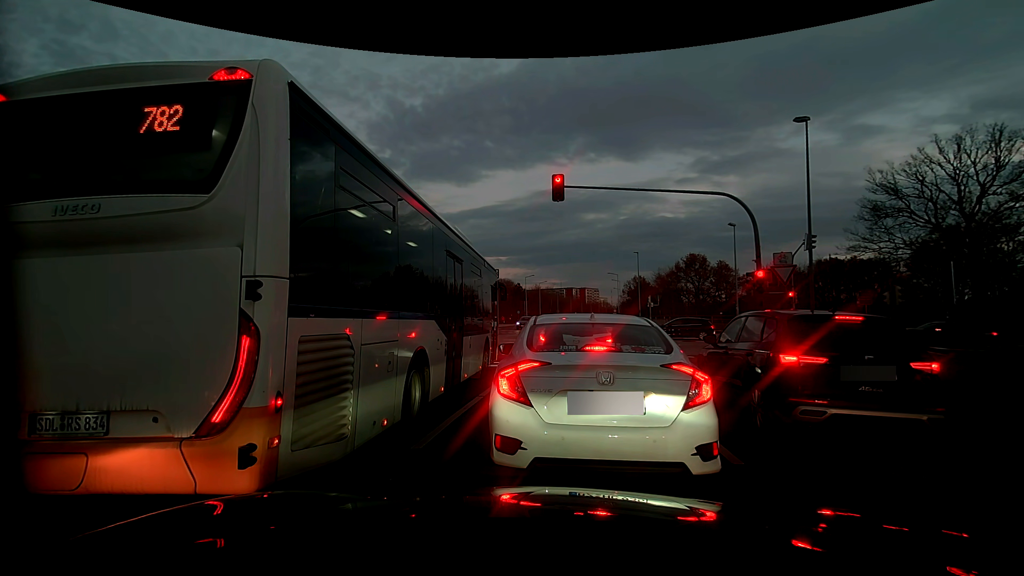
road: residential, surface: asphalt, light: Dusk
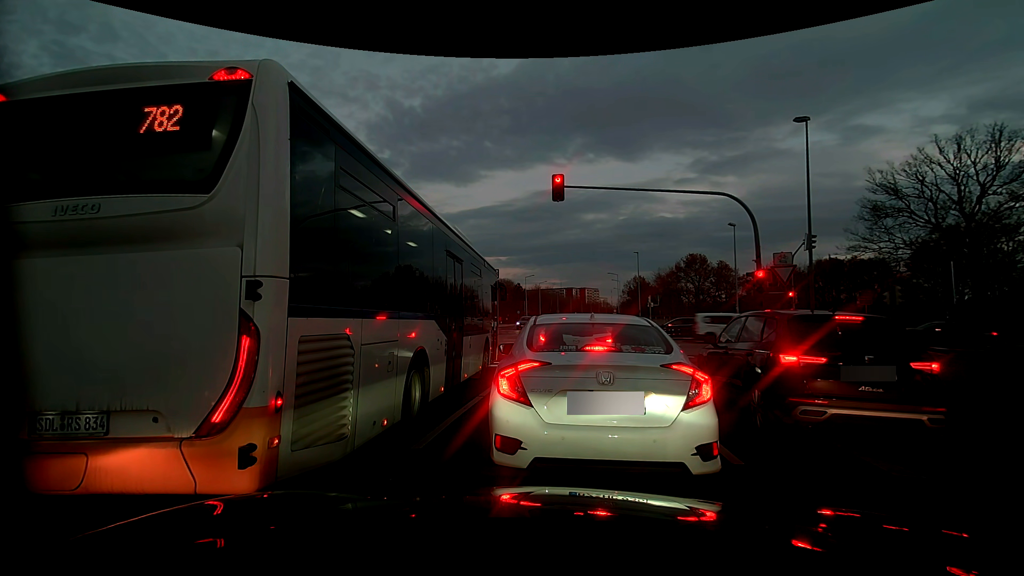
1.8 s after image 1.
(0.0, 0.0) m; 0°
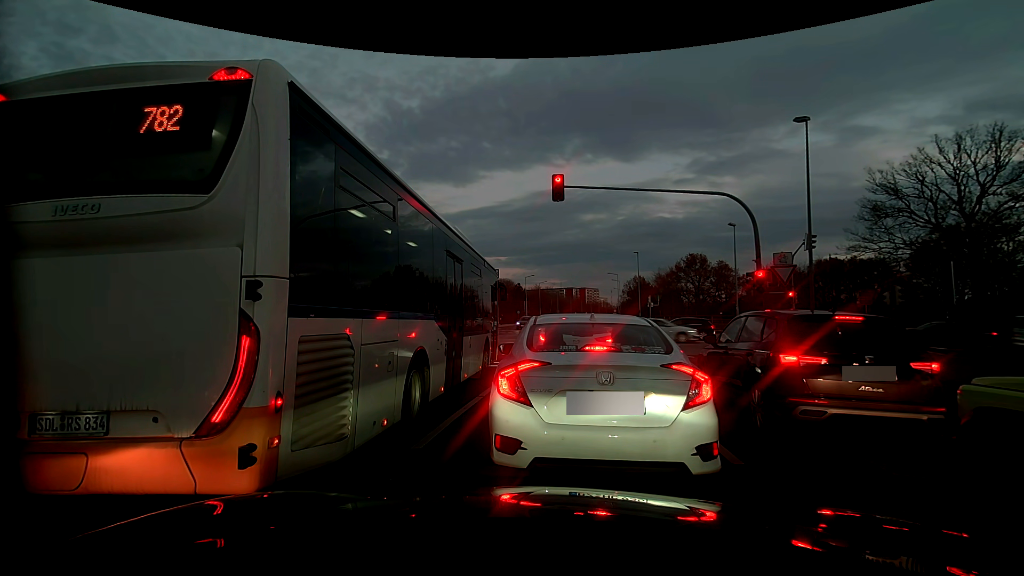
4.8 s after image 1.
(0.0, 0.0) m; 0°
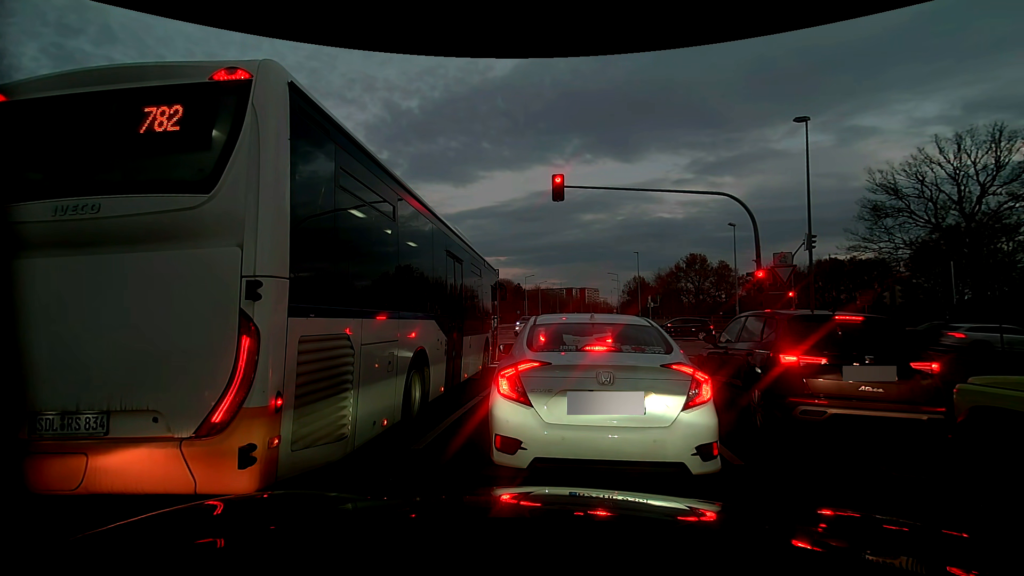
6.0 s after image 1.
(0.0, 0.0) m; 0°
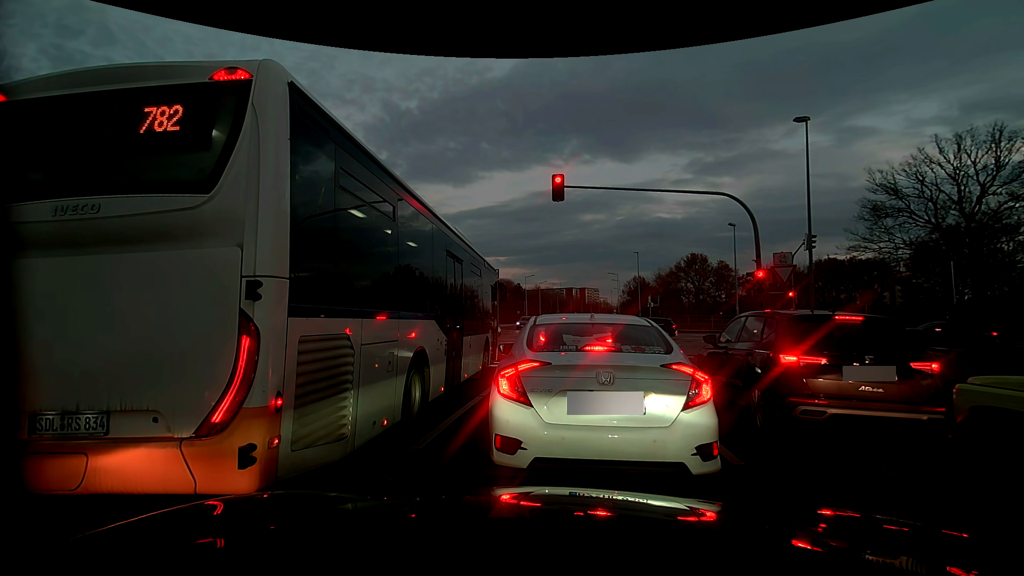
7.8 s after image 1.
(0.0, 0.0) m; 0°
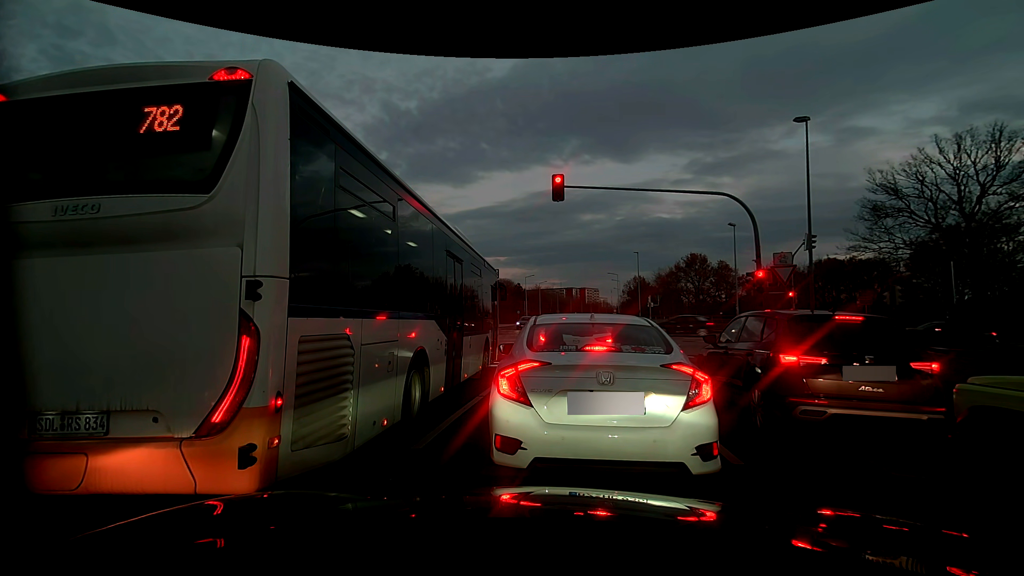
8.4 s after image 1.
(0.0, 0.0) m; 0°
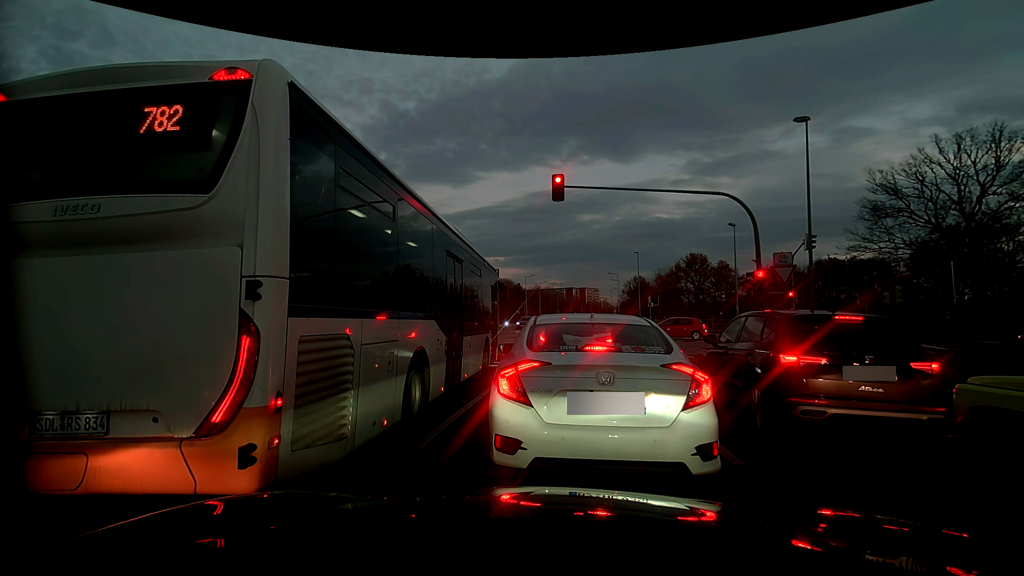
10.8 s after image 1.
(0.0, 0.0) m; 0°
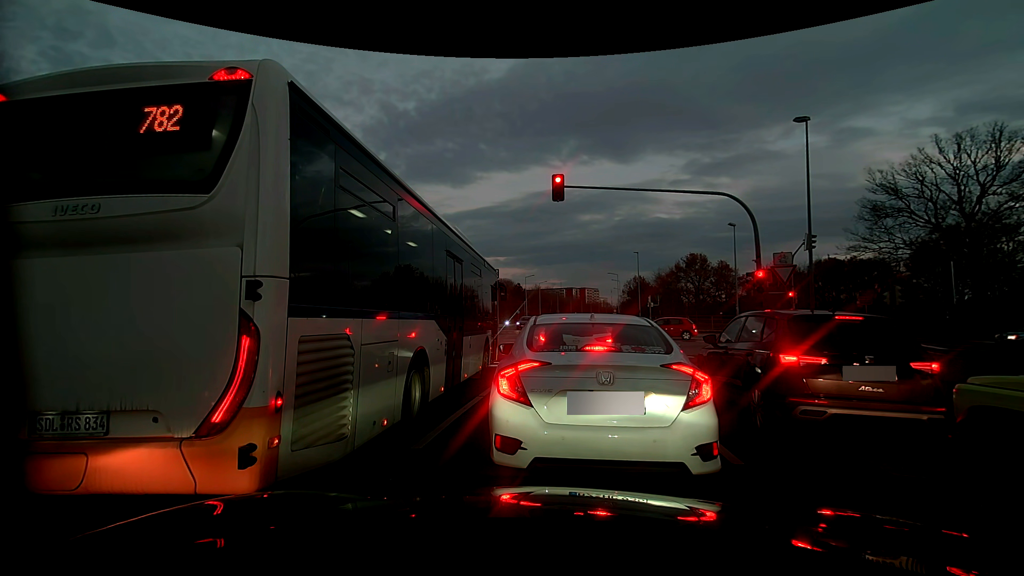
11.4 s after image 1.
(0.0, 0.0) m; 0°
(+1, +10) (+2, +20) (+4, +30) (+5, +40) (+7, +50) (+8, +59) (+10, +69) (+12, +79) (+13, +89) (+15, +99) m
